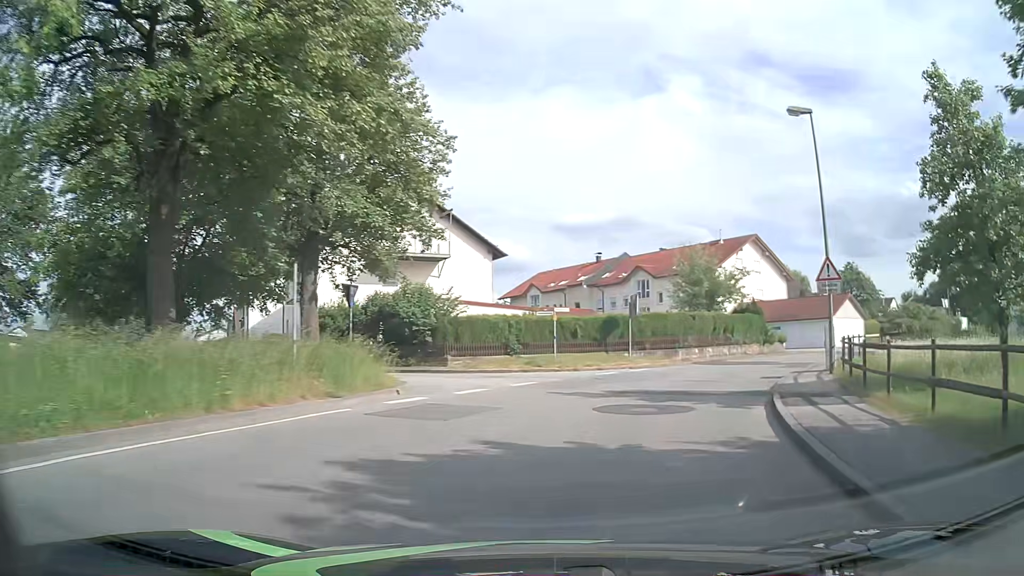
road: unclassified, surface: asphalt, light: Day
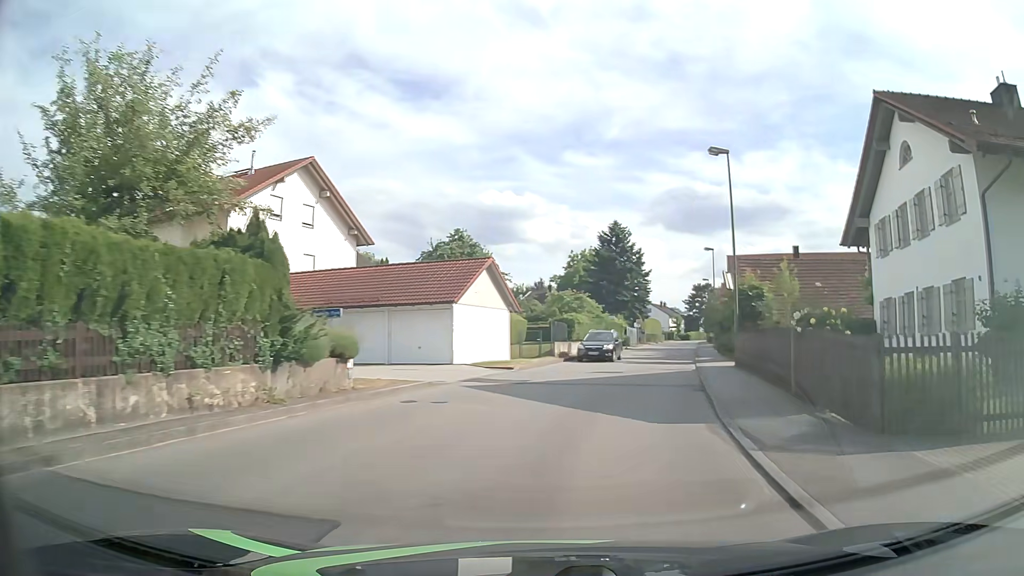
(+9.6, +27.8) m; +37°
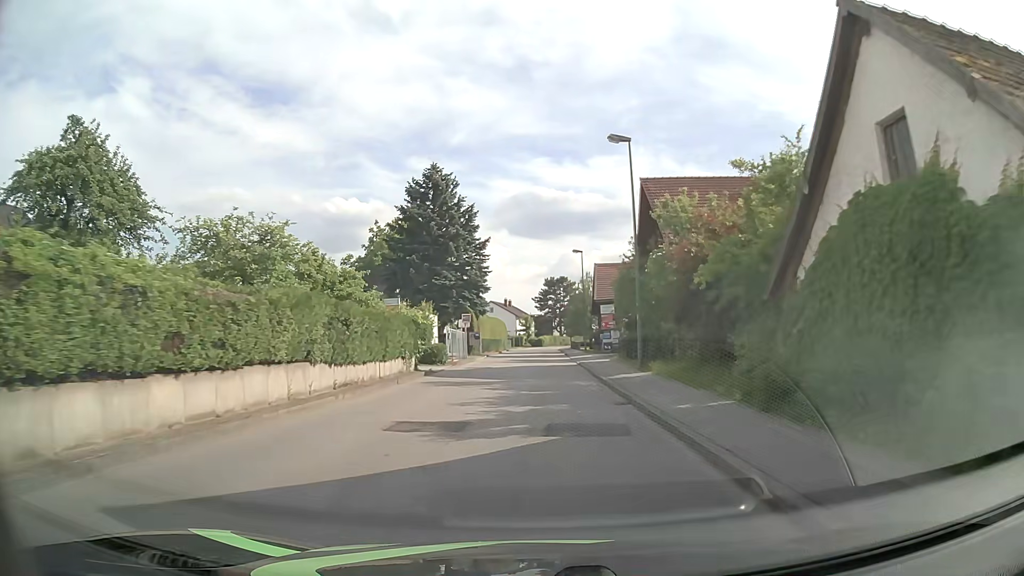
(+5.8, +32.0) m; +13°
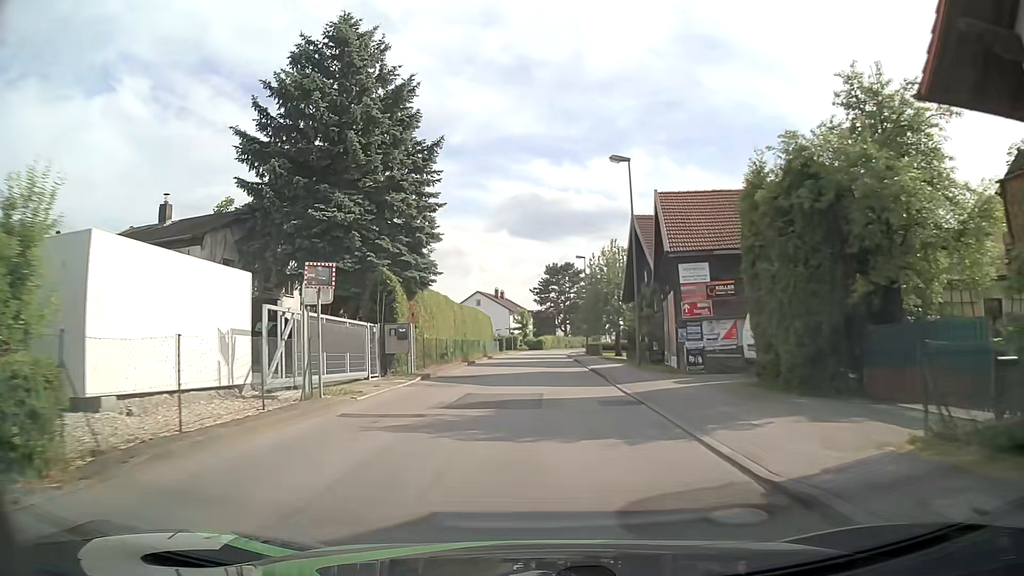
(+0.1, +28.4) m; +1°
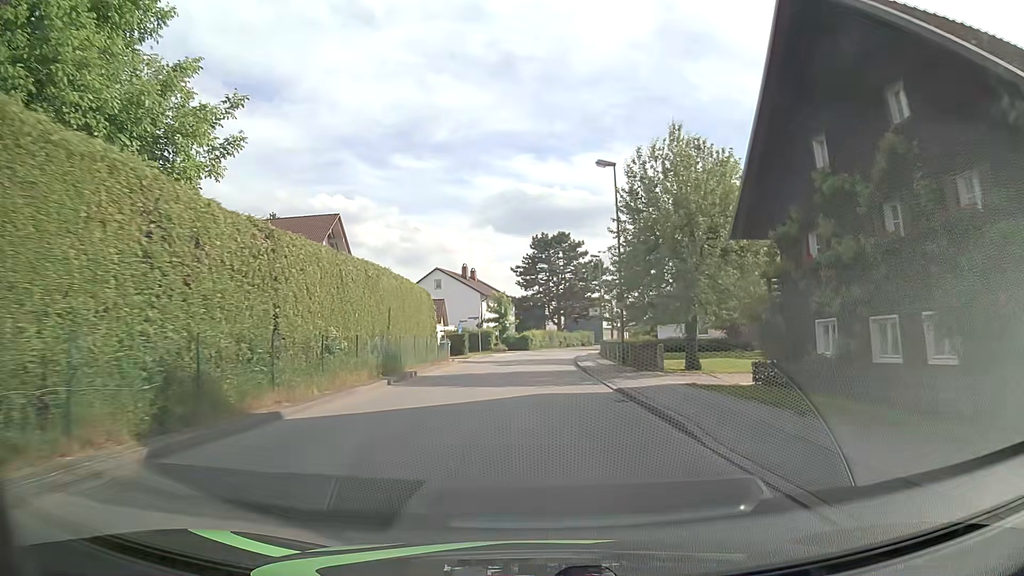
(0.0, +29.6) m; +2°
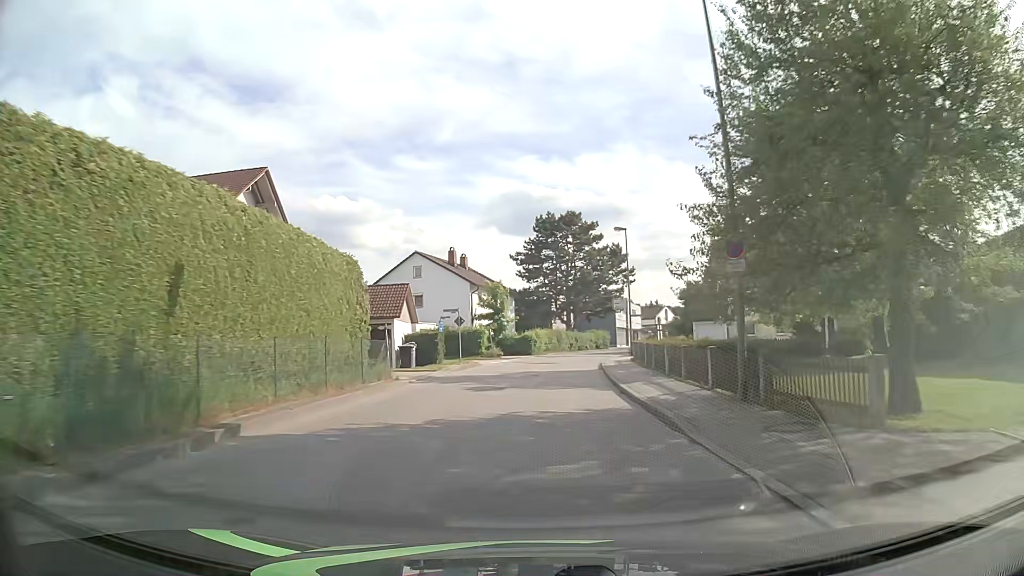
(-0.3, +15.0) m; -1°
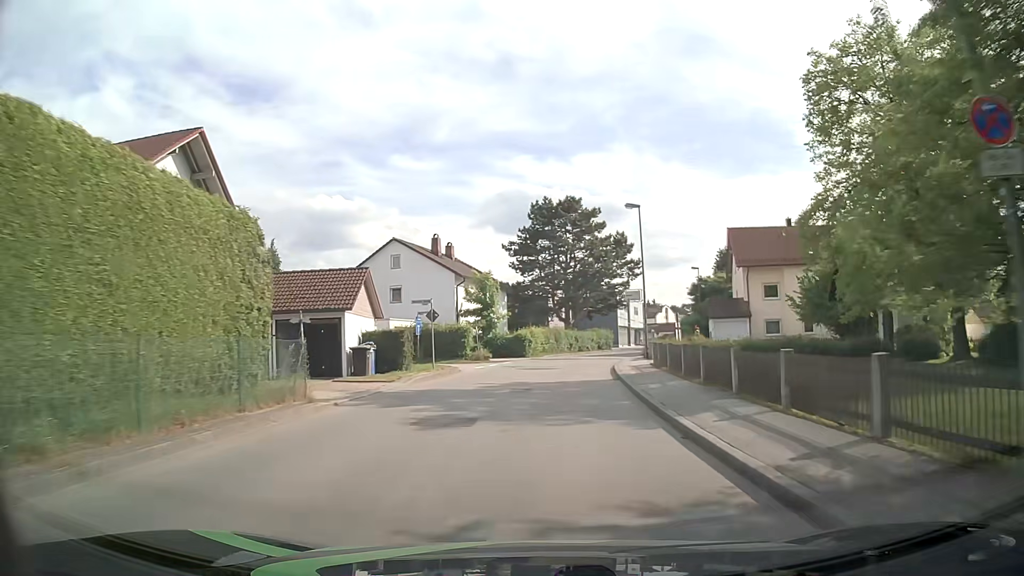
(0.0, +7.5) m; 0°
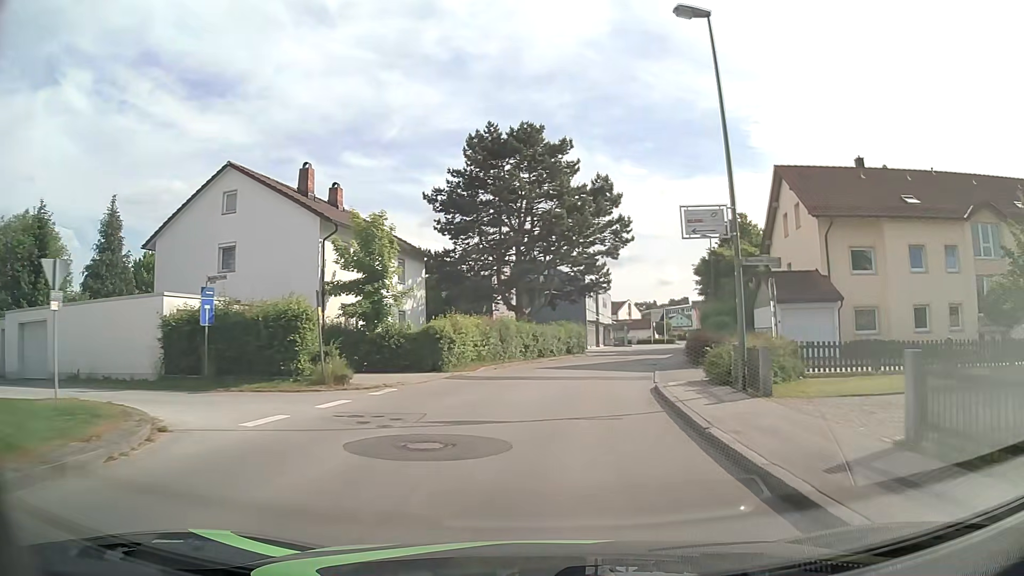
(+0.7, +22.3) m; +4°
(0, +10) (+1, +20) (+3, +30) (+6, +39) (+9, +49) (+13, +58) (+17, +67) (+20, +77) (+23, +86) (+25, +96) m
